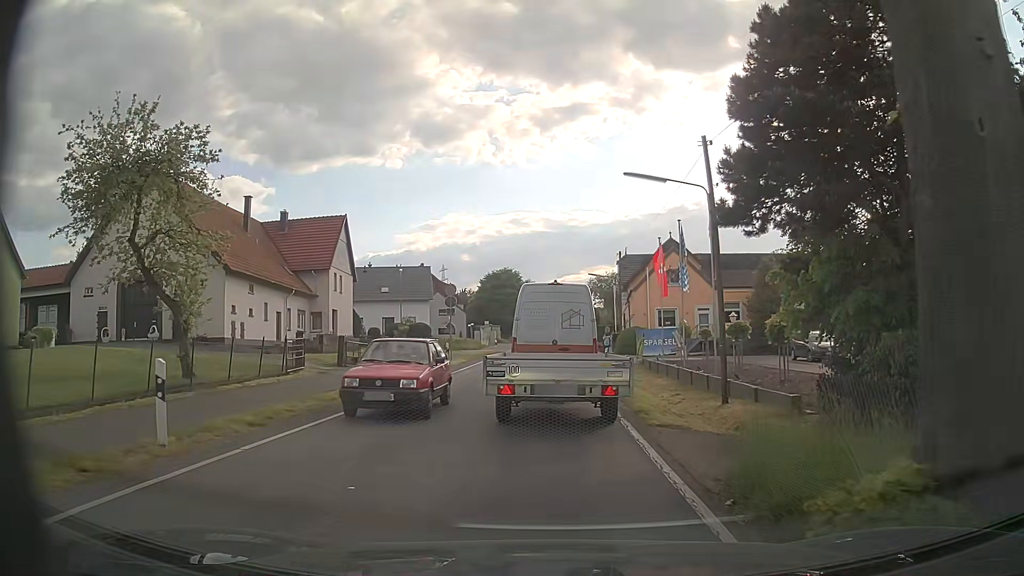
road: secondary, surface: asphalt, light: Day
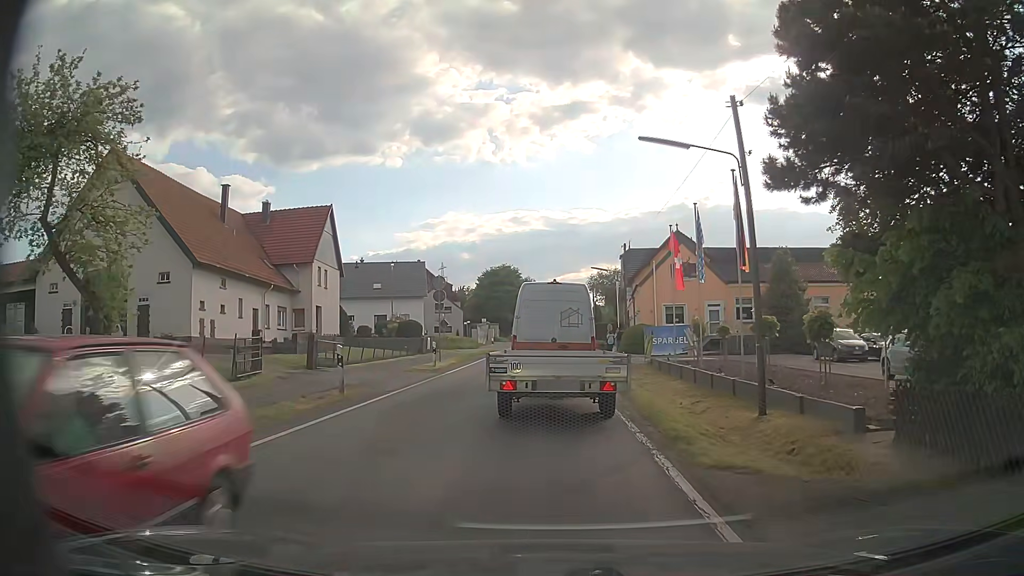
(0.0, +3.7) m; 0°
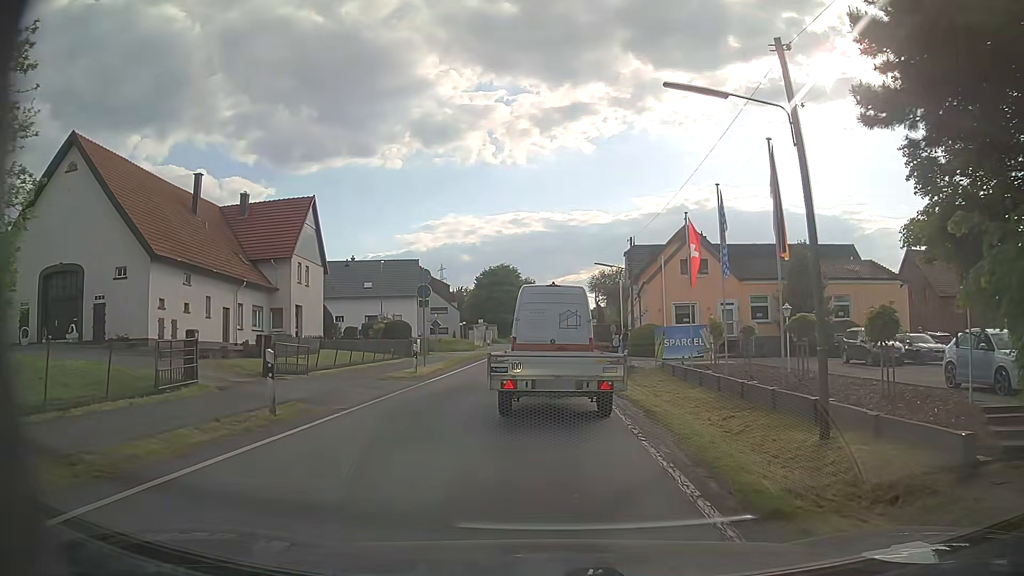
(0.0, +4.0) m; -1°
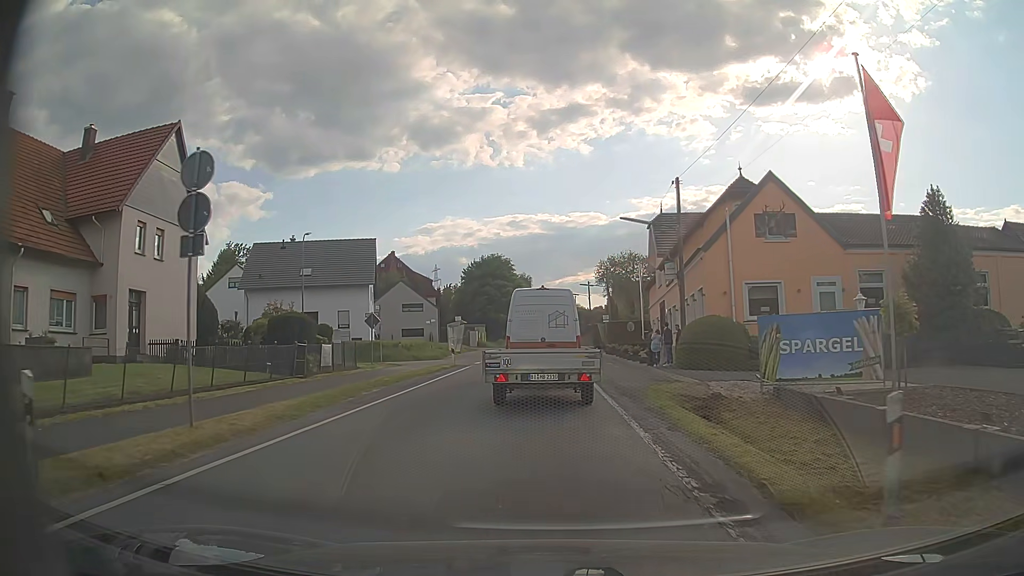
(+0.2, +18.5) m; +1°
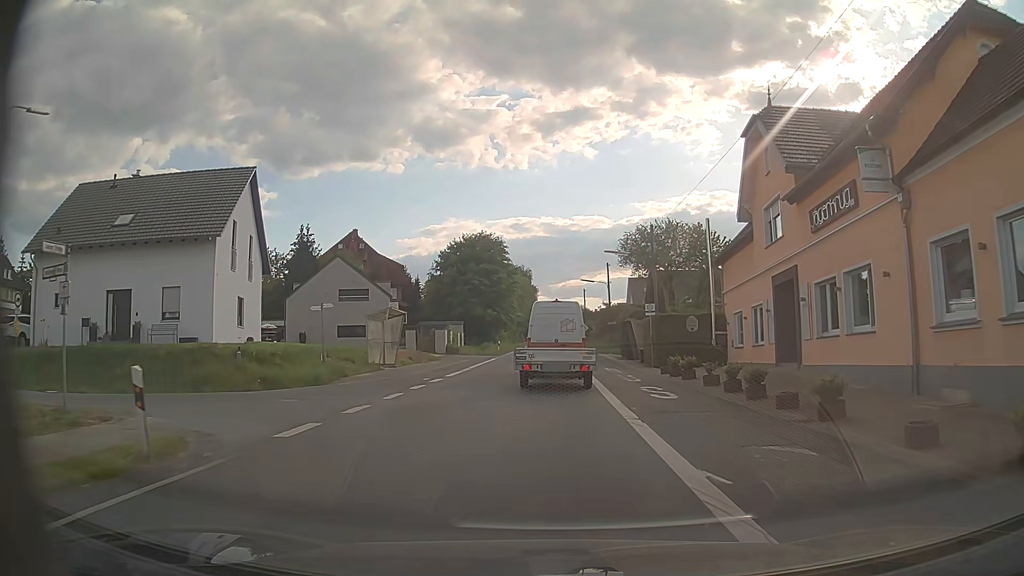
(+0.1, +25.9) m; 0°
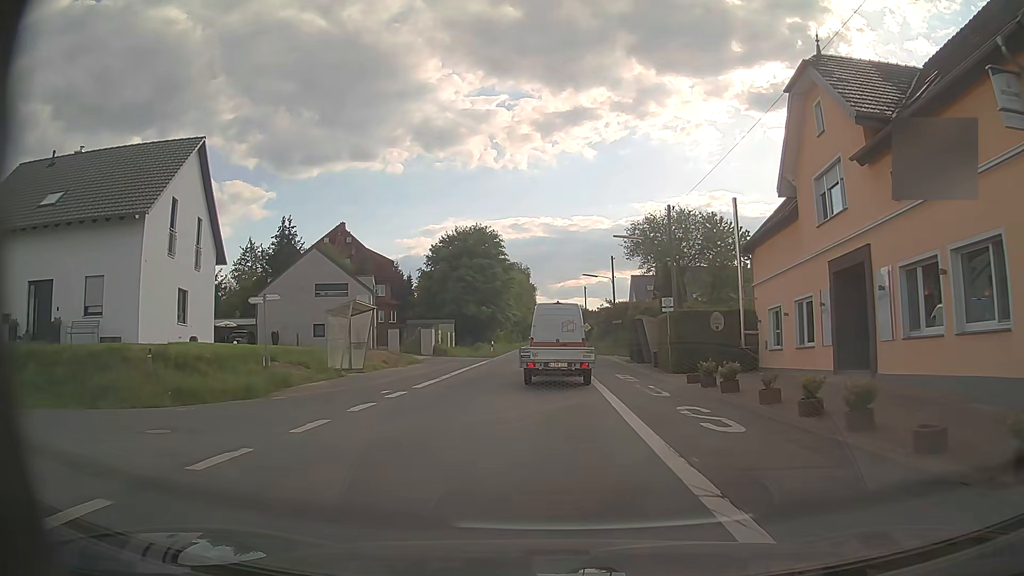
(+0.1, +5.7) m; +1°
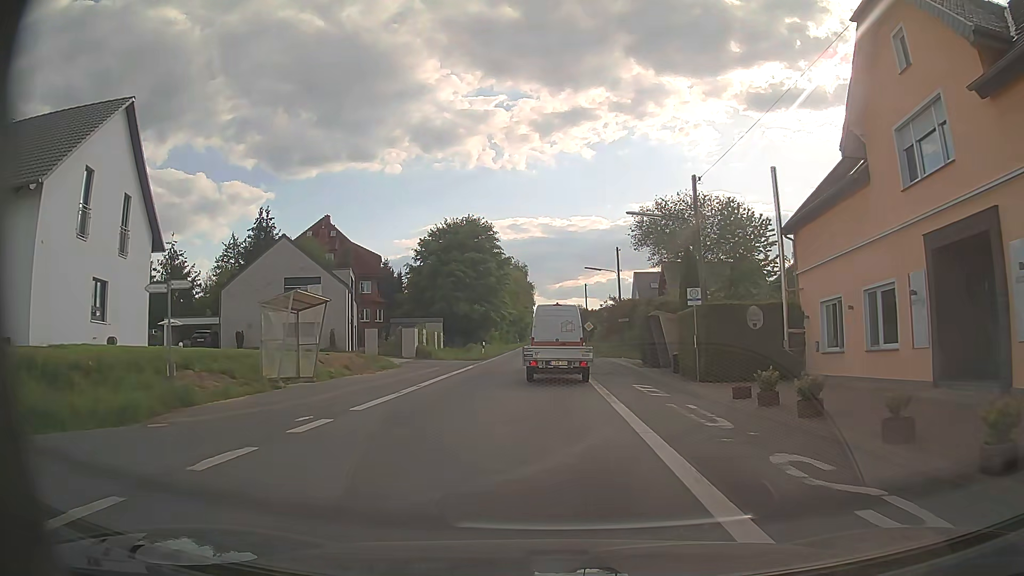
(0.0, +6.0) m; 0°
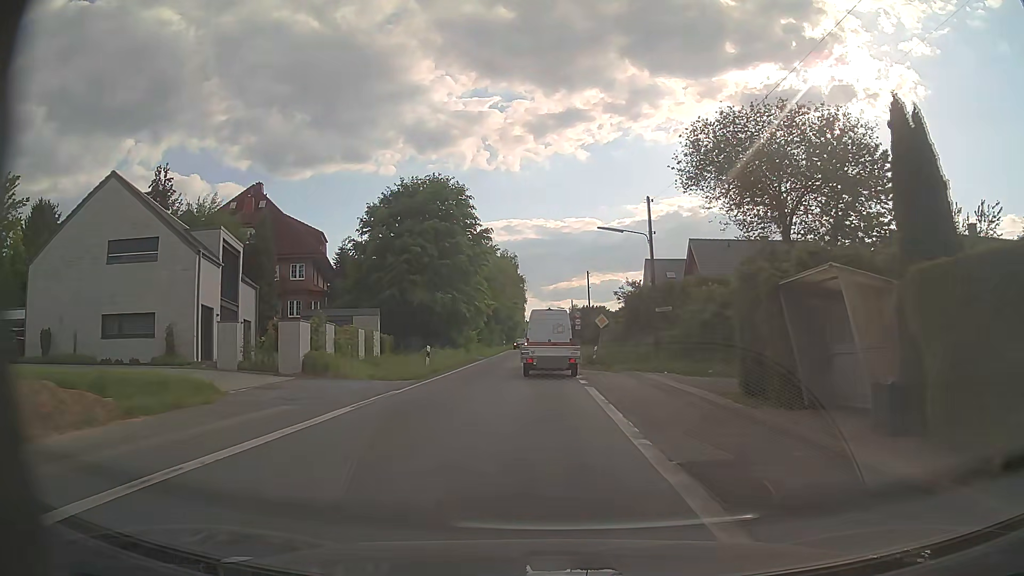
(0.0, +19.8) m; +1°
(0, +10) (0, +20) (0, +30) (-1, +40) (-1, +50) (-1, +60) (-1, +70) (-2, +80) (-2, +90) (-2, +100) m
